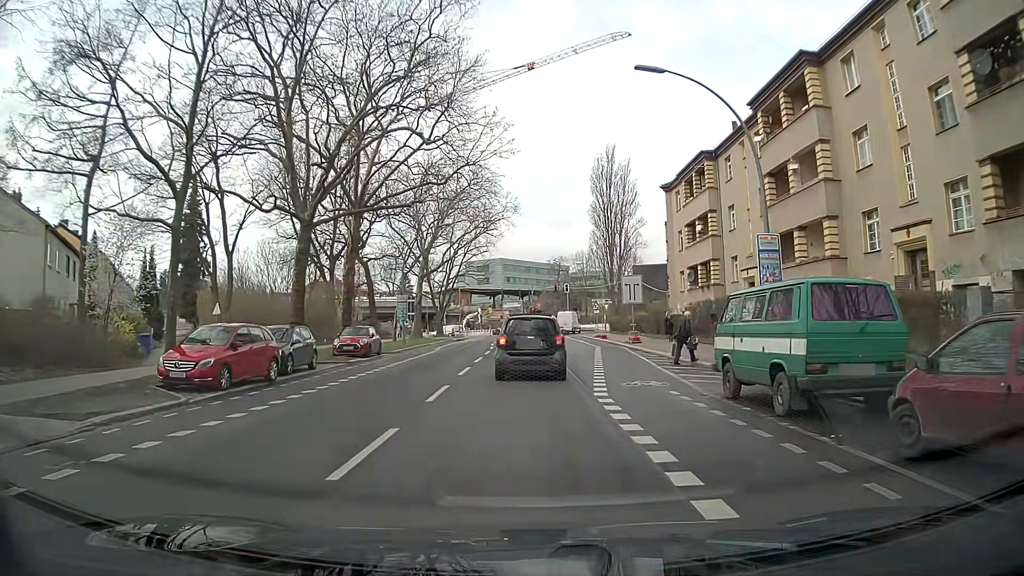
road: secondary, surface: asphalt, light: Day
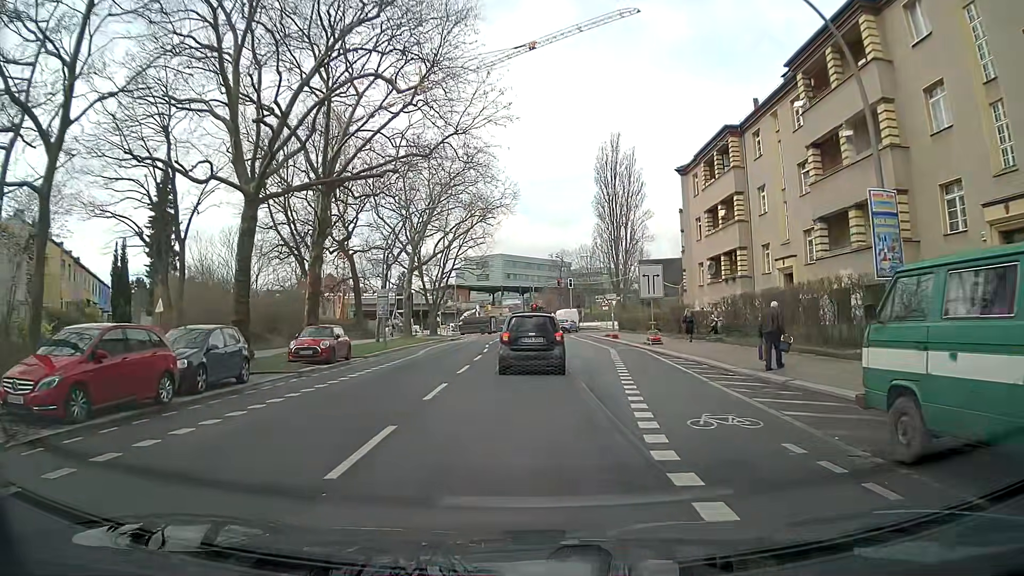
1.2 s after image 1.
(-0.2, +6.1) m; -1°
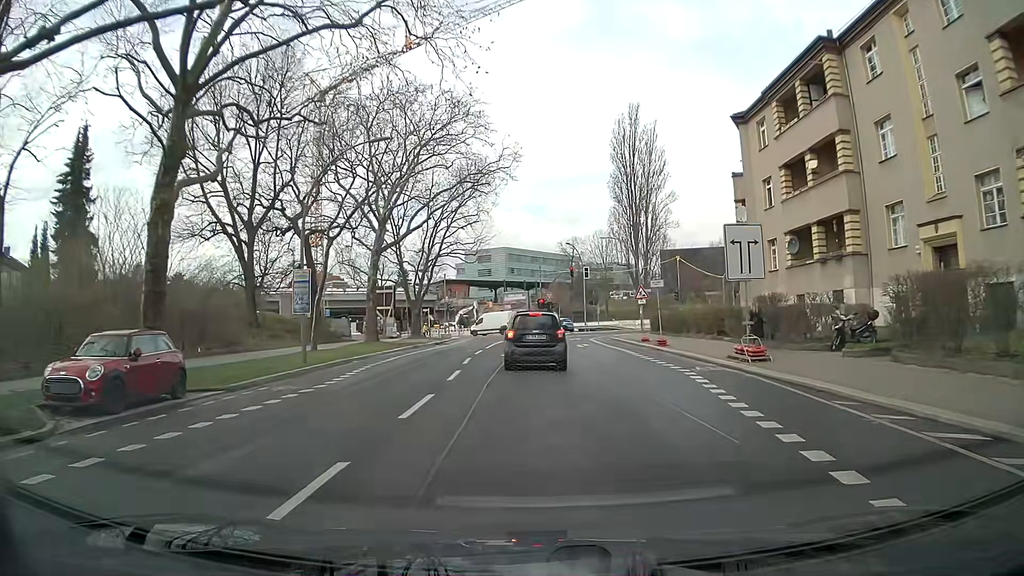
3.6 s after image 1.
(-0.2, +14.4) m; -1°
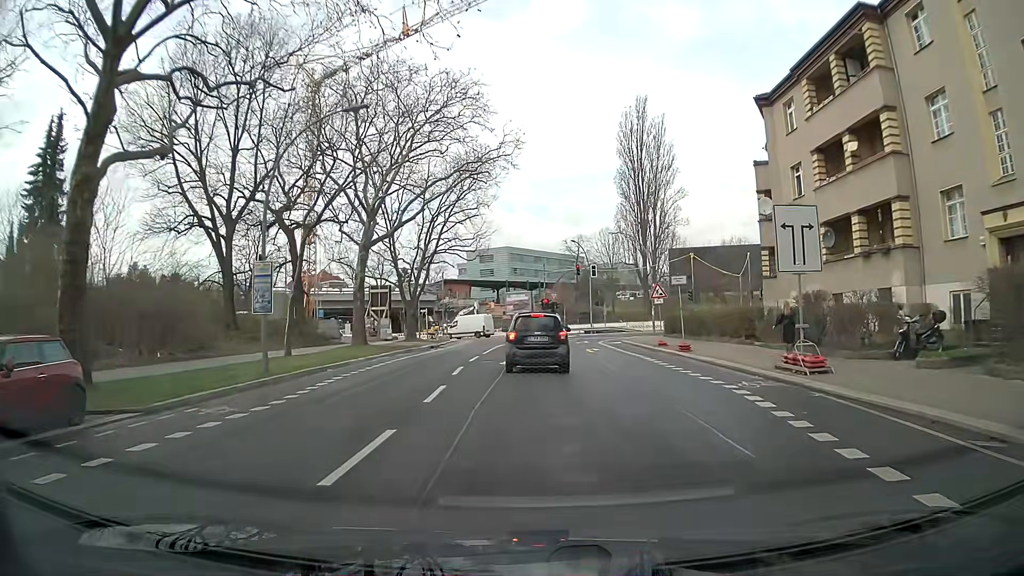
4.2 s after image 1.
(0.0, +3.9) m; +1°
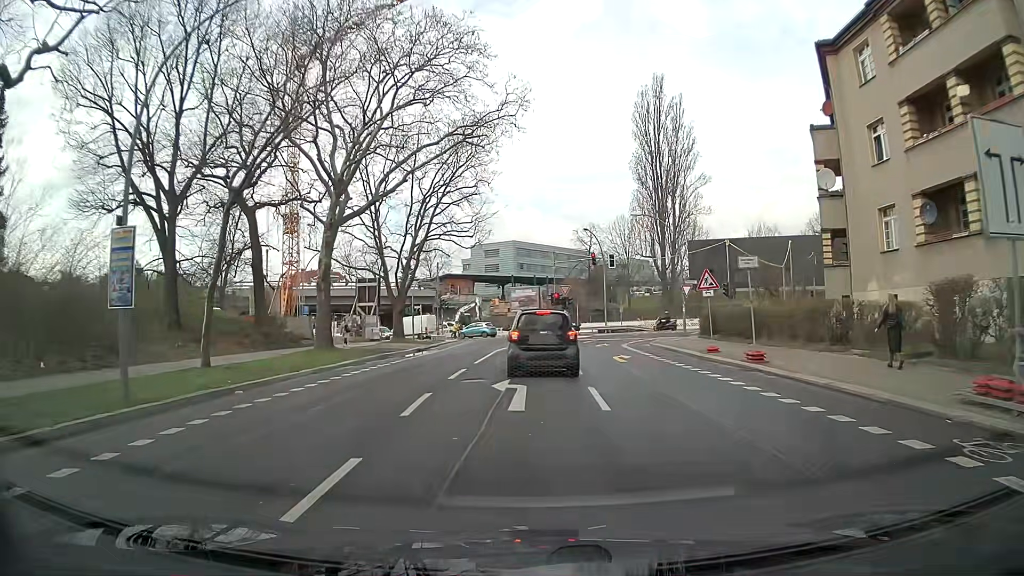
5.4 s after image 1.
(-0.2, +7.8) m; 0°
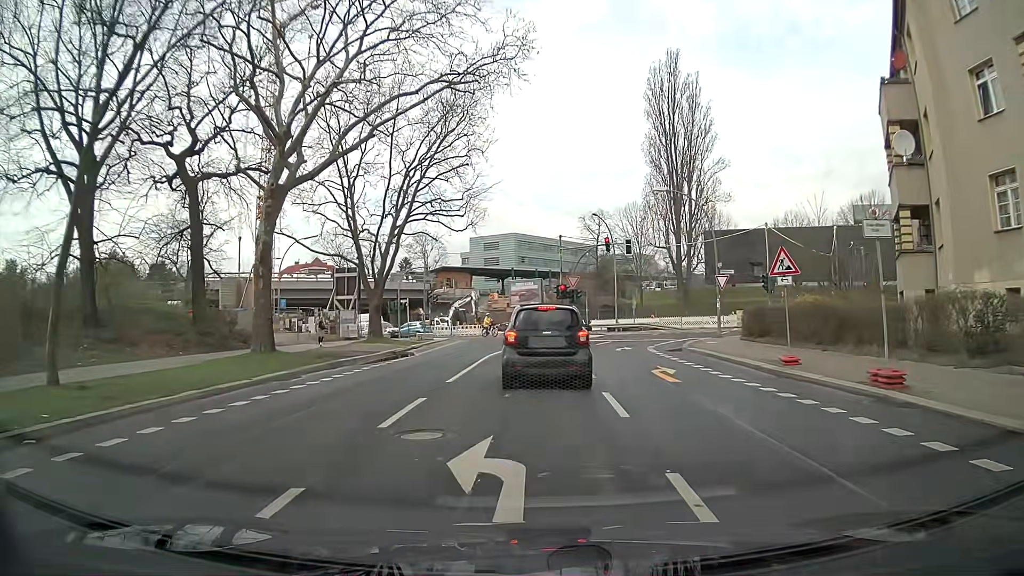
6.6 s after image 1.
(-0.2, +7.2) m; -3°
